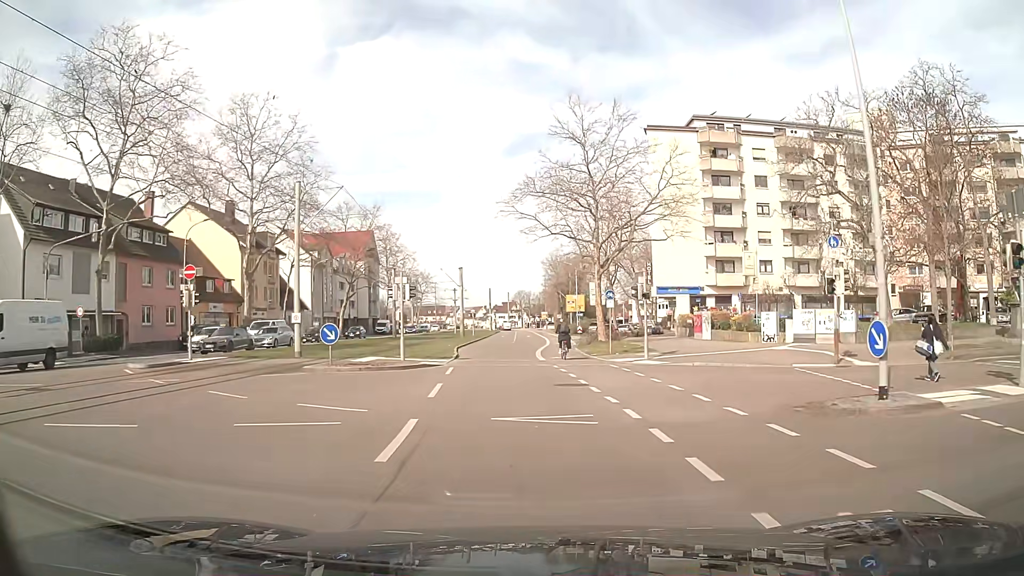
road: tertiary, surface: asphalt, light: Day
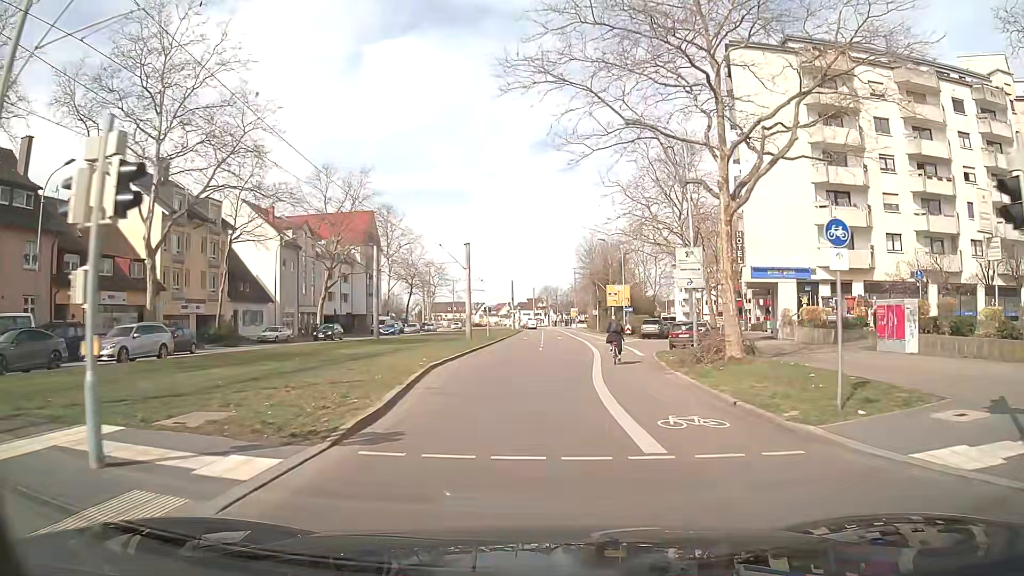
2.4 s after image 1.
(-0.4, +20.3) m; -2°
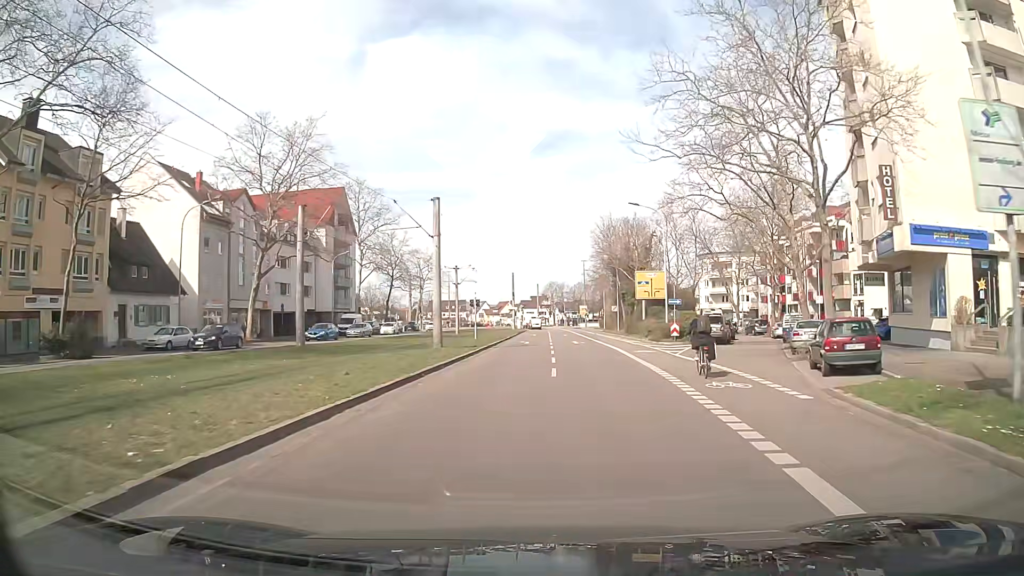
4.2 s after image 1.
(-0.1, +18.6) m; 0°
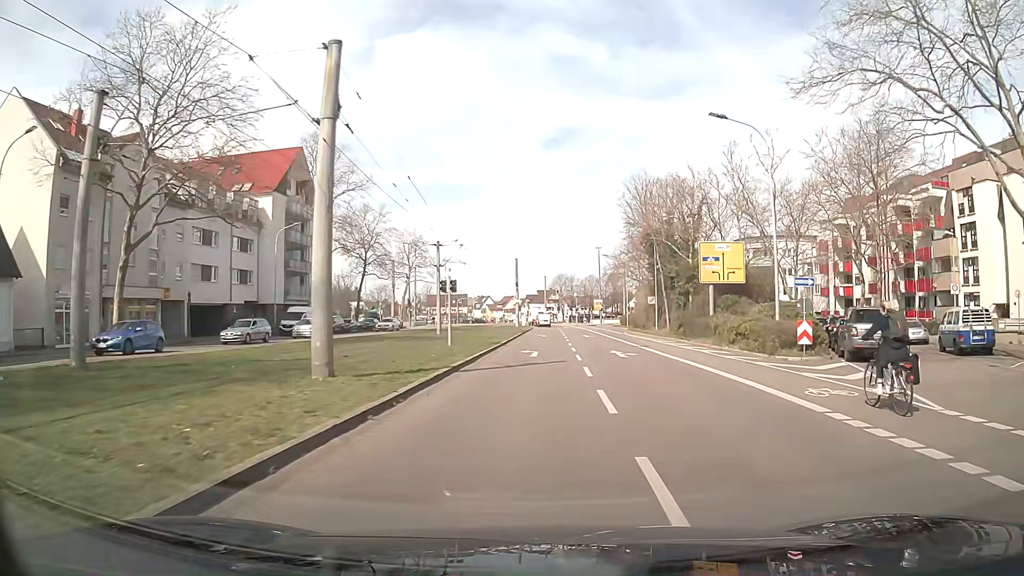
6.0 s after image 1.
(-0.2, +19.4) m; -1°
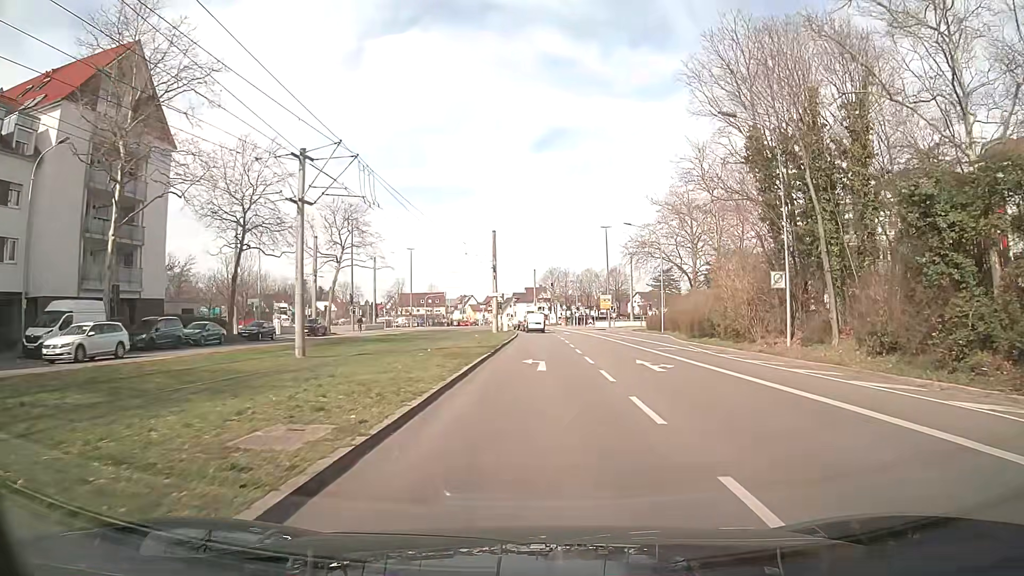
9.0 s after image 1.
(+0.2, +30.7) m; +1°
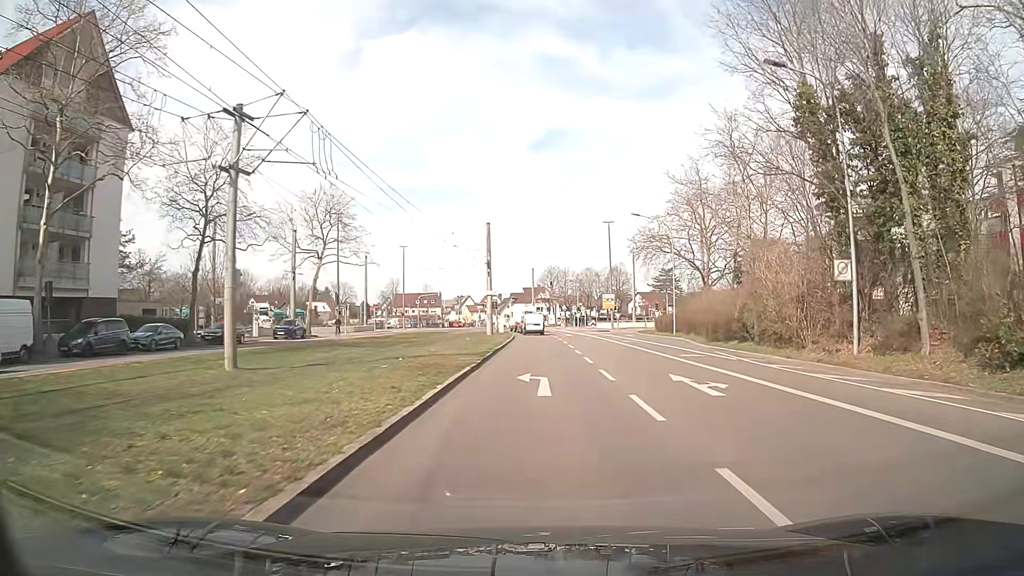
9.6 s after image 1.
(0.0, +5.6) m; 0°
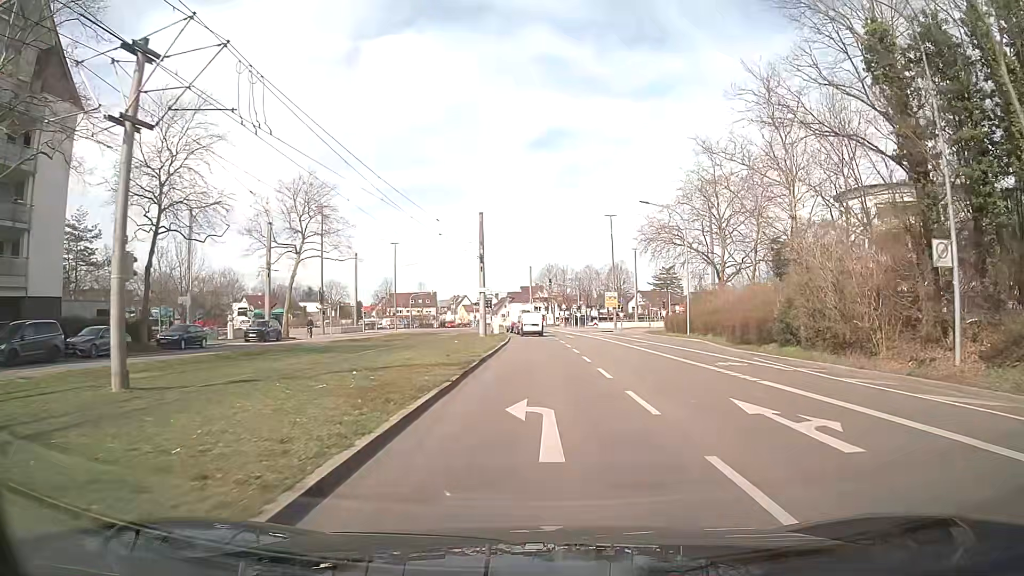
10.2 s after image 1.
(+0.1, +5.5) m; +1°
